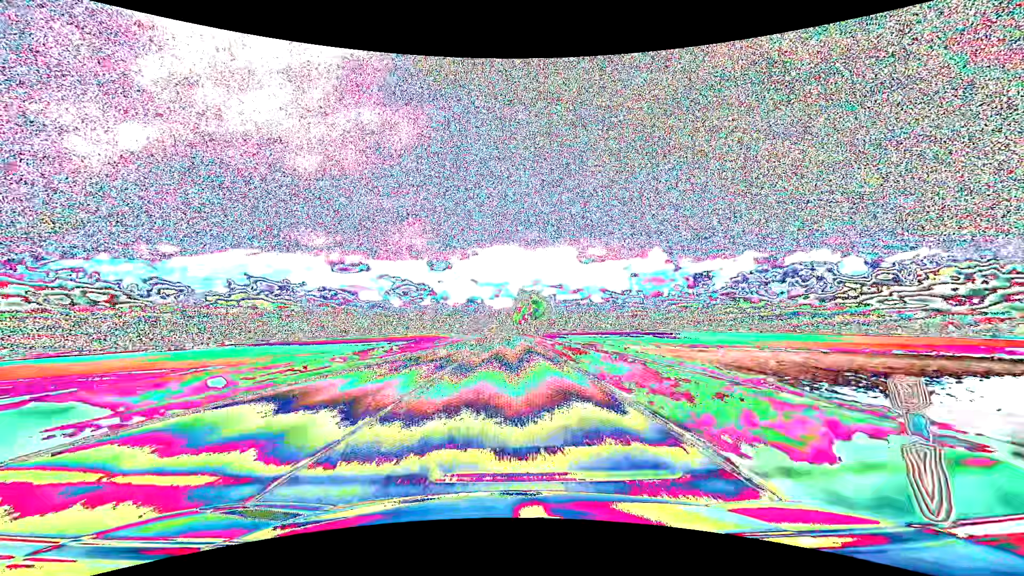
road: primary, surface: asphalt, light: Day
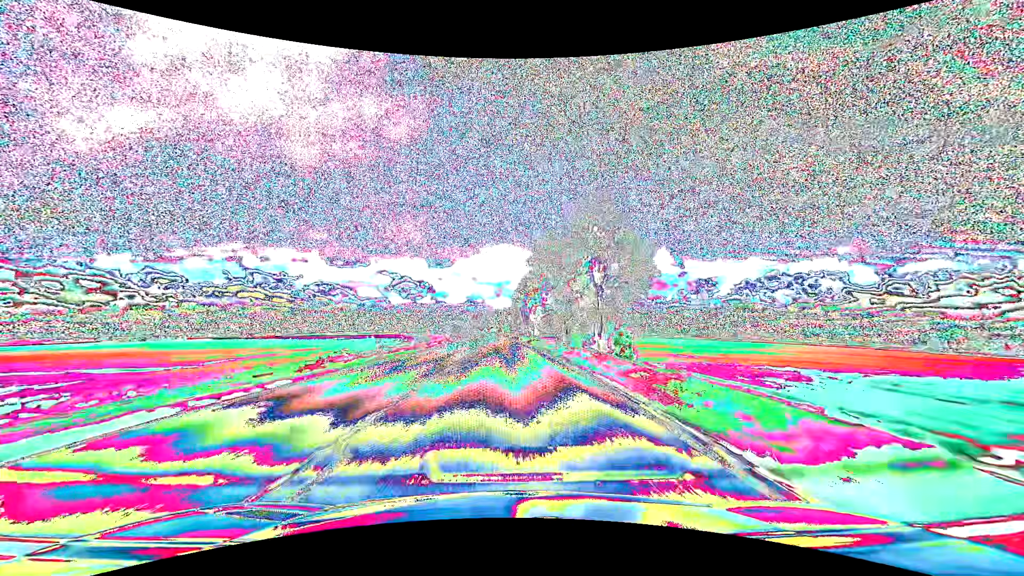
(+0.2, +79.2) m; 0°
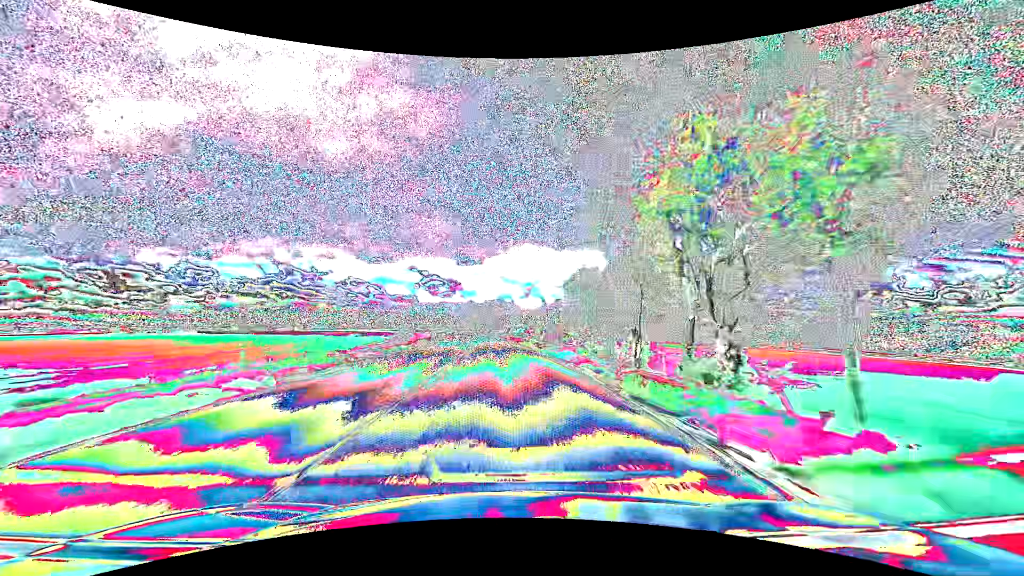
(-1.3, +63.3) m; -3°
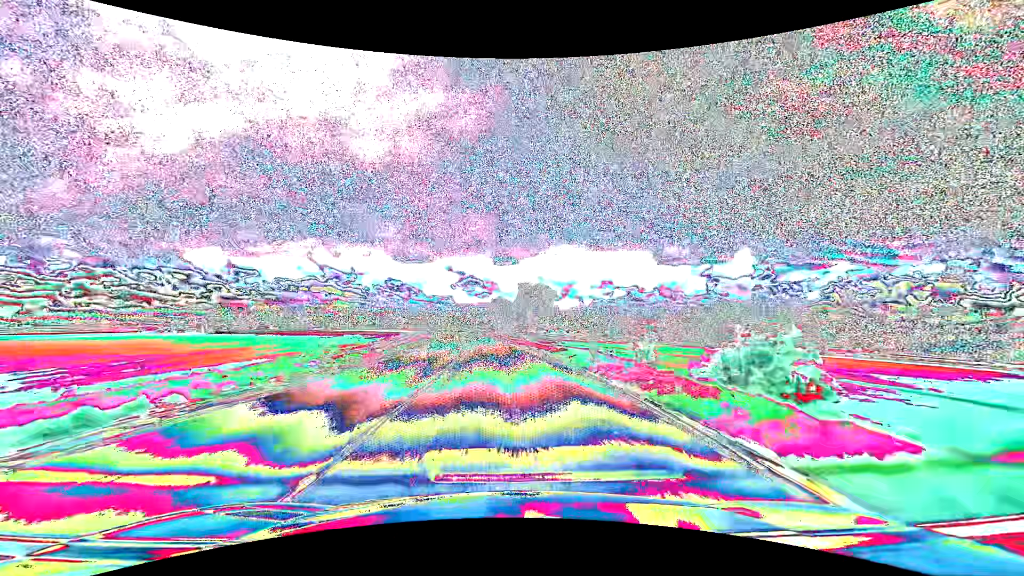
(-1.7, +47.5) m; -4°
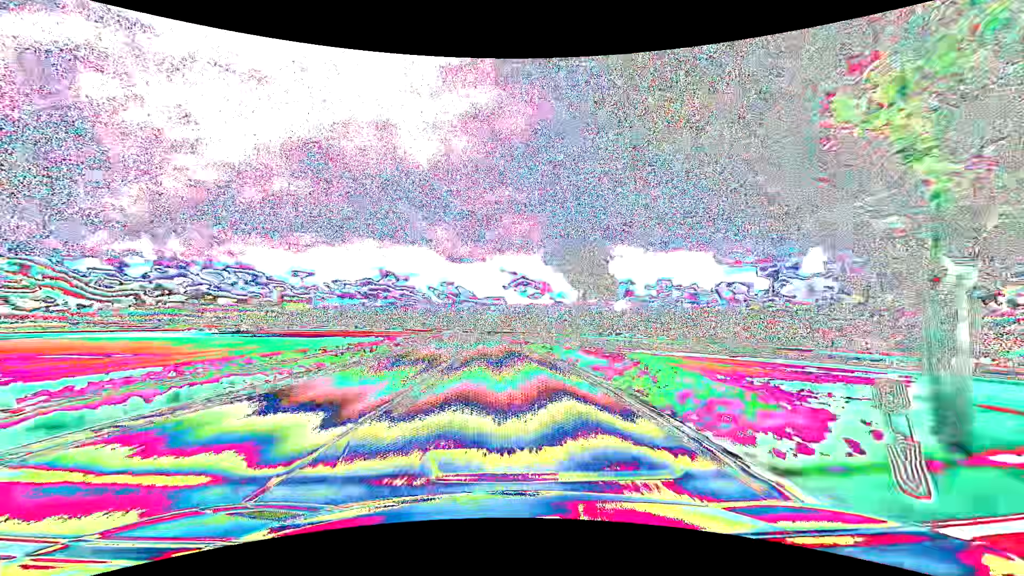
(-3.2, +63.3) m; -6°
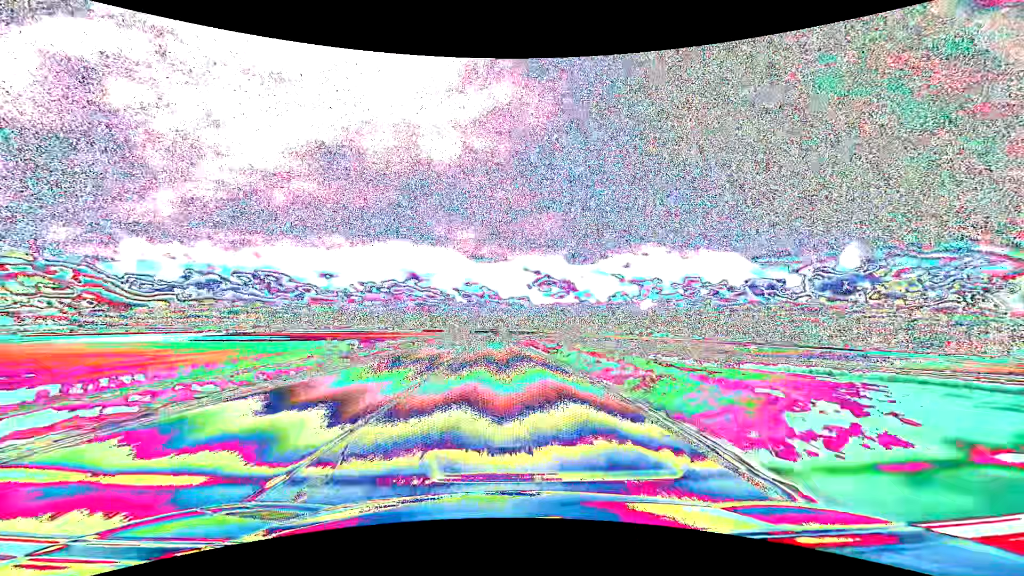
(-0.8, +31.7) m; -3°
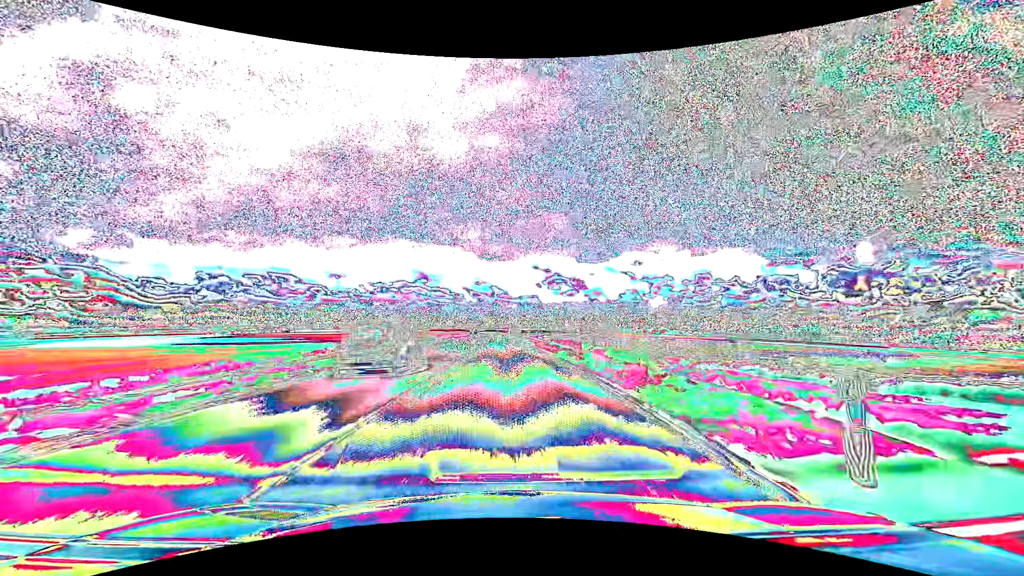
(-0.2, +15.9) m; -1°
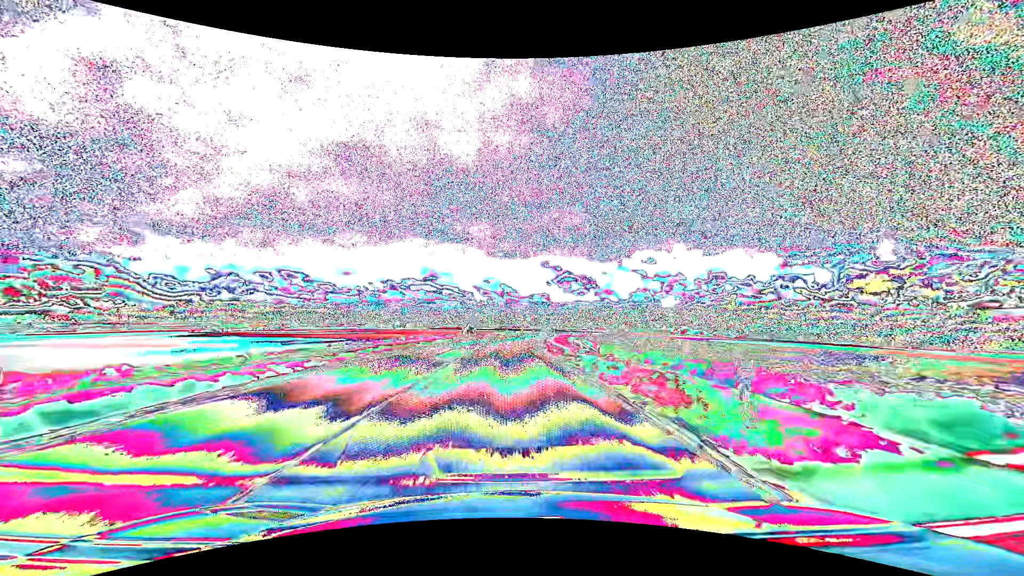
(-0.8, +47.6) m; -1°
(0, +10) (0, +20) (0, +30) (0, +40) (+1, +50) (+2, +60) (+2, +70) (+3, +80) (+4, +90) (+6, +100) m
